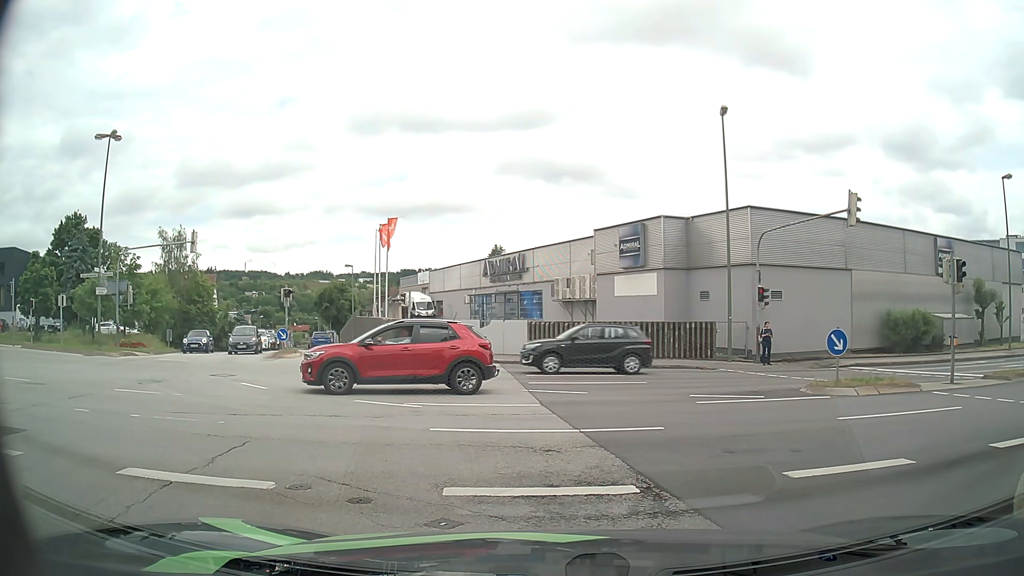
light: Day
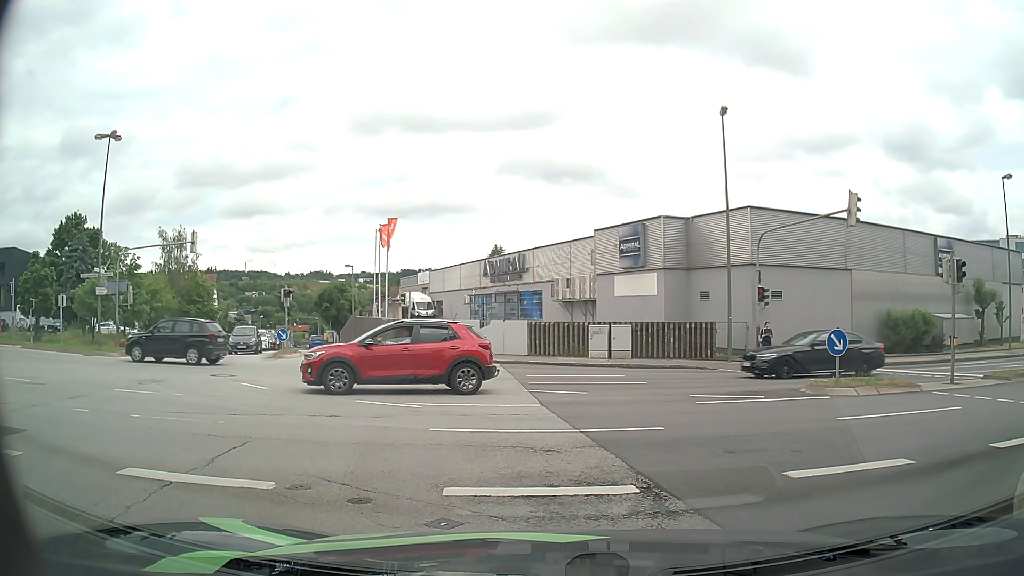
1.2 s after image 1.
(0.0, 0.0) m; 0°
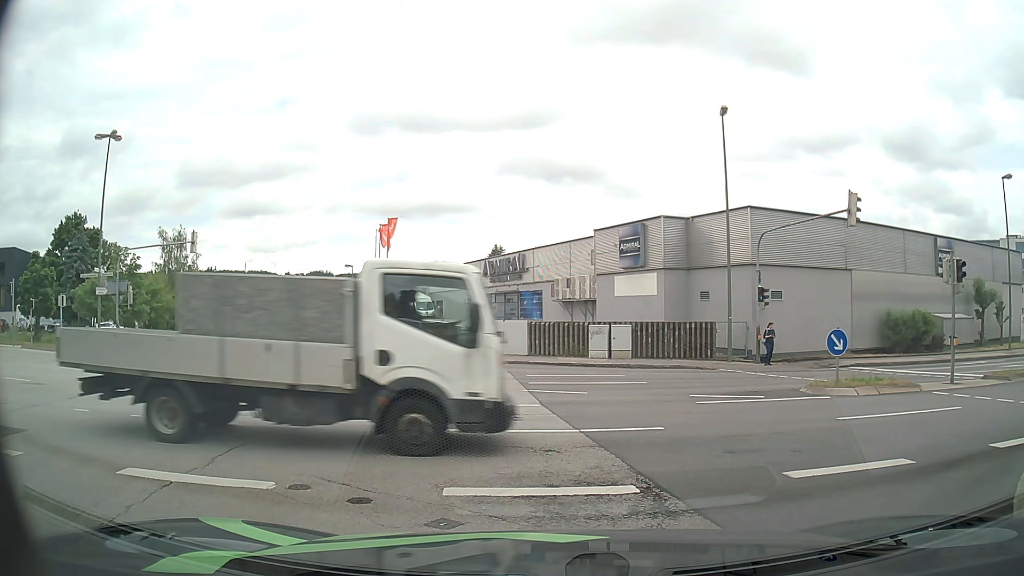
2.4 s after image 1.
(0.0, 0.0) m; 0°
(+3, +9) (+12, +13) (+22, +17) (+31, +20) (+40, +24) (+50, +28) (+59, +31) (+69, +32) (+79, +31) (+89, +29) m
